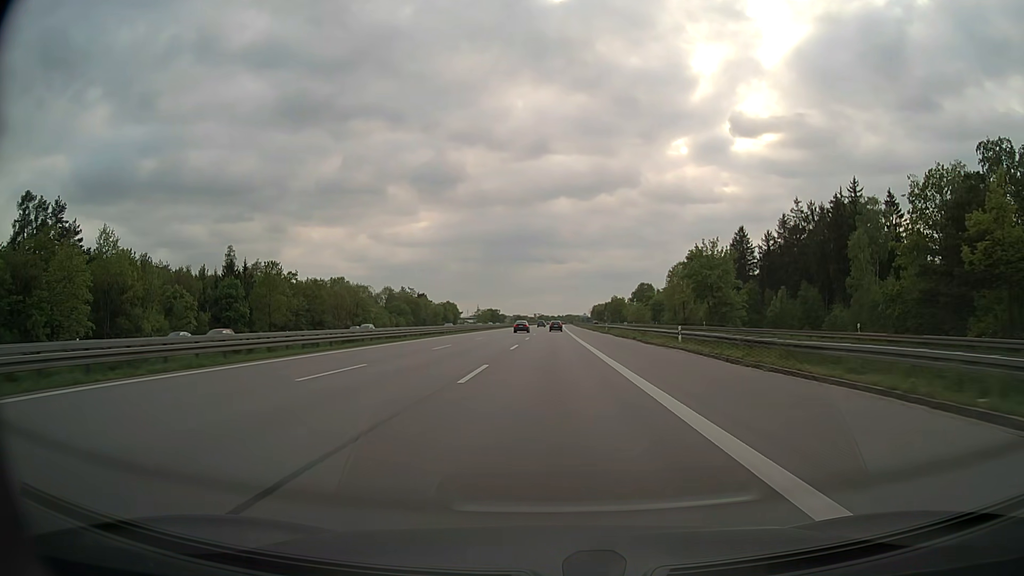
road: motorway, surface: asphalt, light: Day
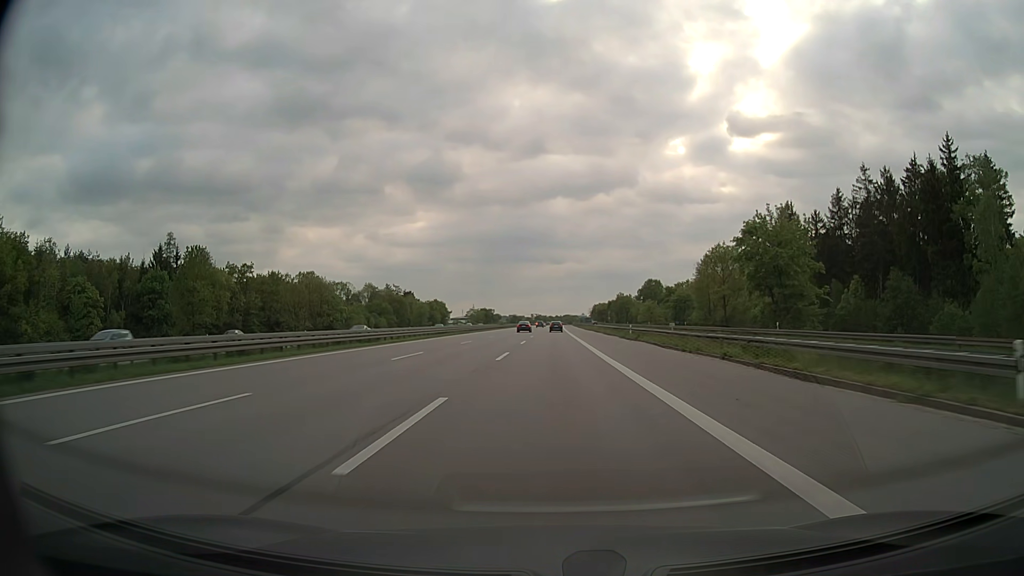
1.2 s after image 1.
(0.0, +26.9) m; 0°
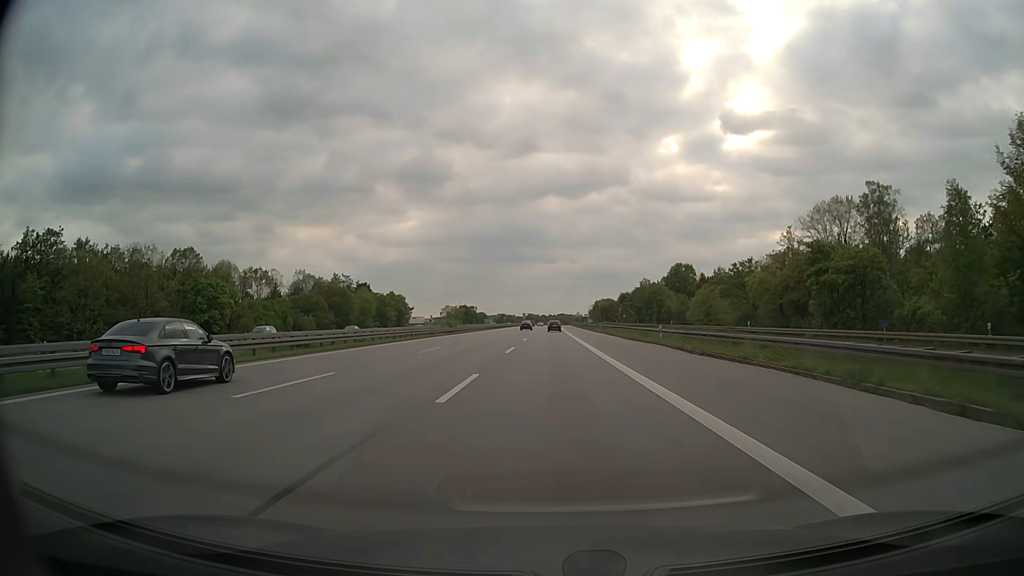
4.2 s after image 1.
(+0.1, +67.1) m; 0°
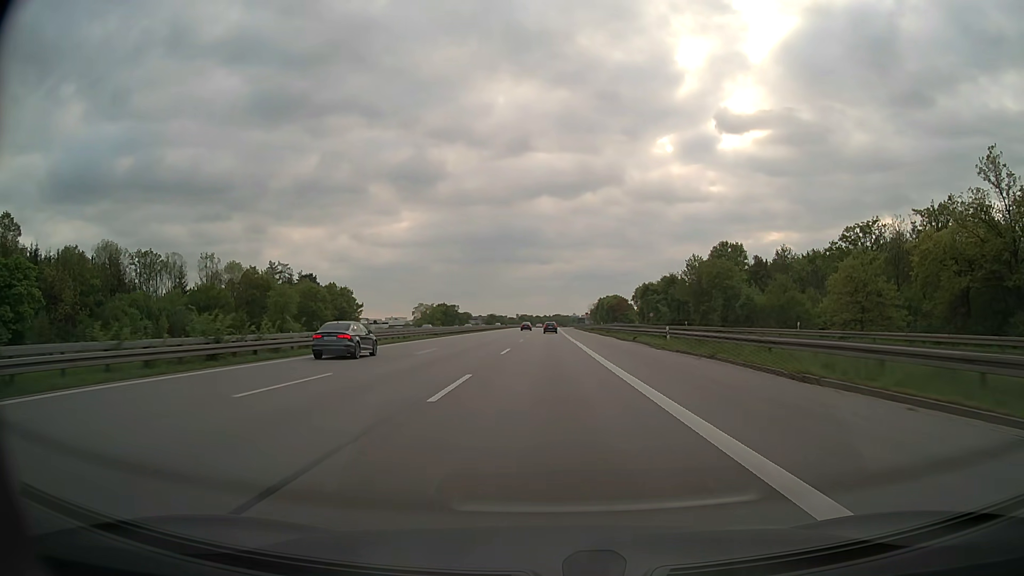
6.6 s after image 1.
(+0.2, +53.6) m; 0°
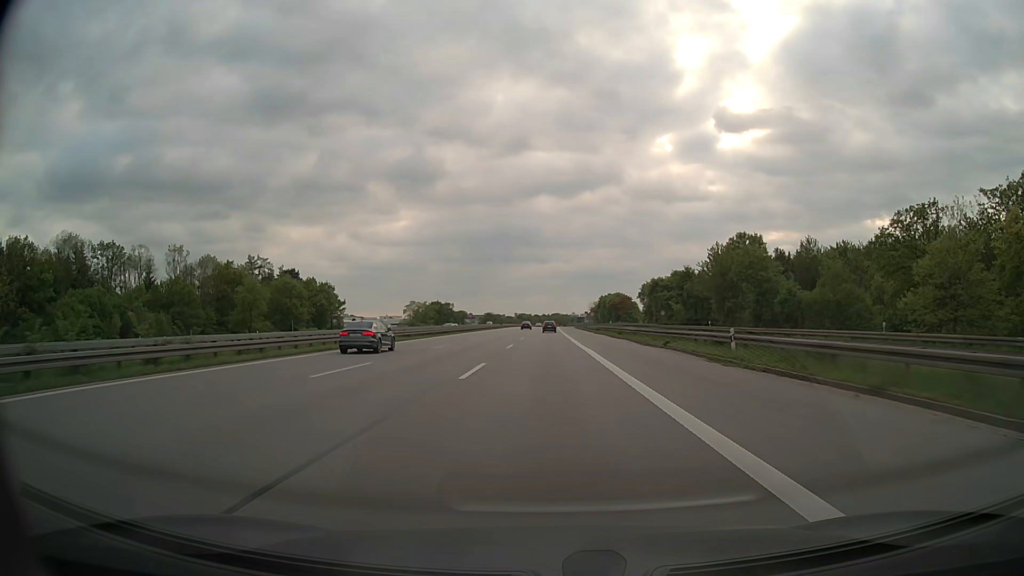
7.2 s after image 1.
(0.0, +13.4) m; 0°
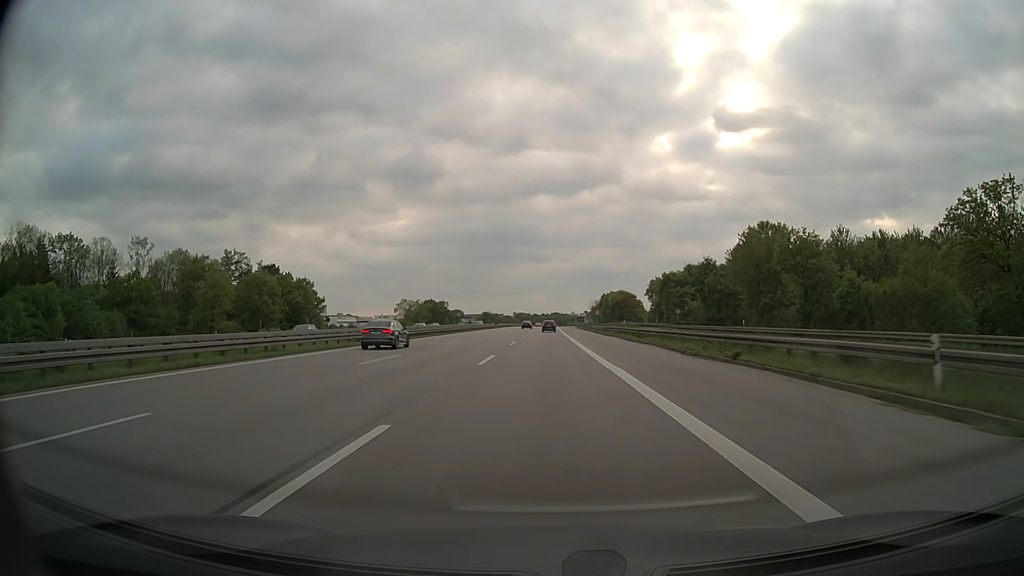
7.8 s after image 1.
(0.0, +13.4) m; 0°
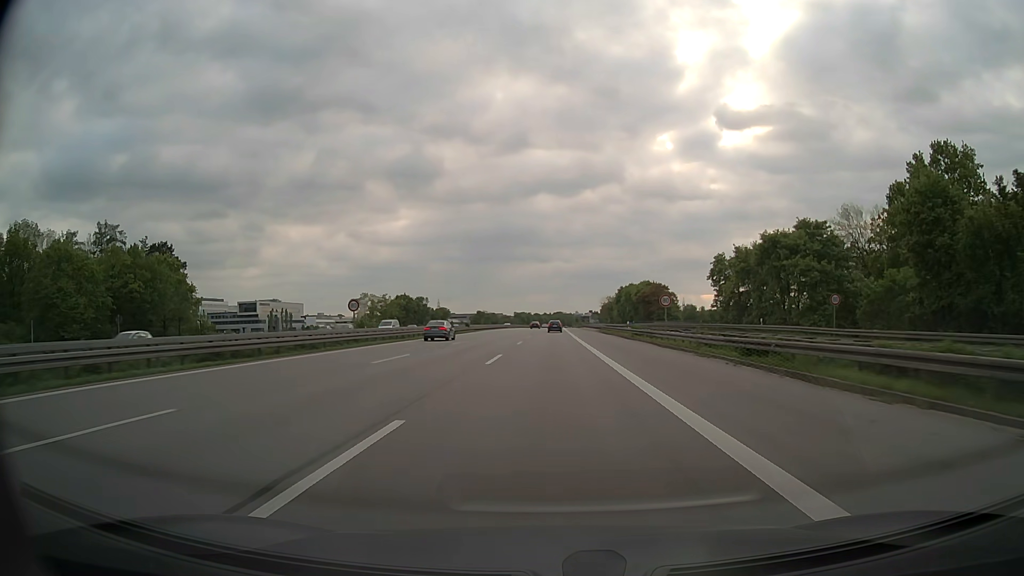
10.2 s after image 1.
(0.0, +53.5) m; 0°
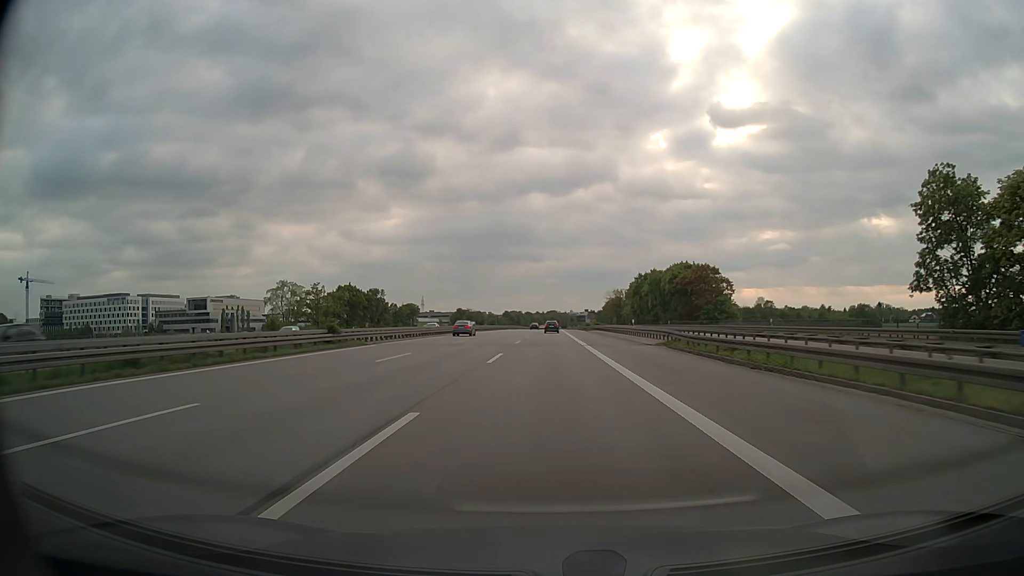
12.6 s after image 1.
(+0.3, +53.5) m; +1°
(0, +10) (0, +20) (0, +30) (0, +40) (0, +50) (0, +60) (0, +70) (0, +80) (0, +90) (0, +100) m
